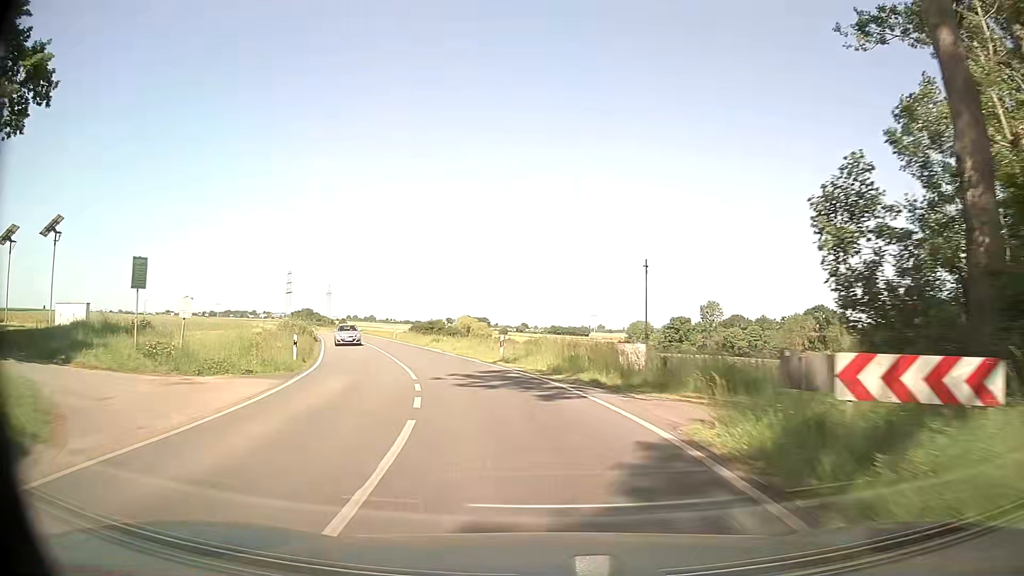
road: secondary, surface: asphalt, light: Day
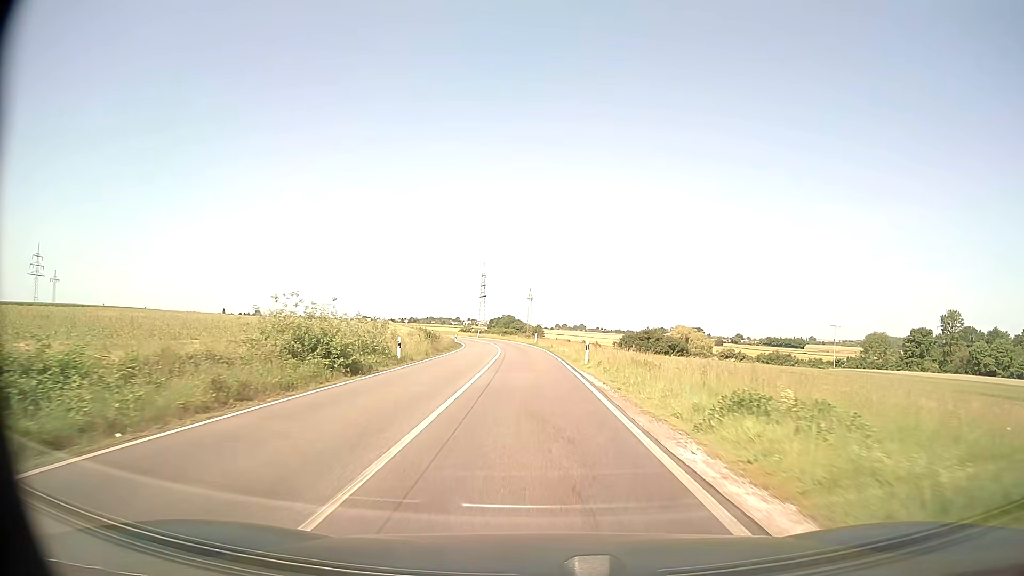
(-6.8, +36.4) m; -18°
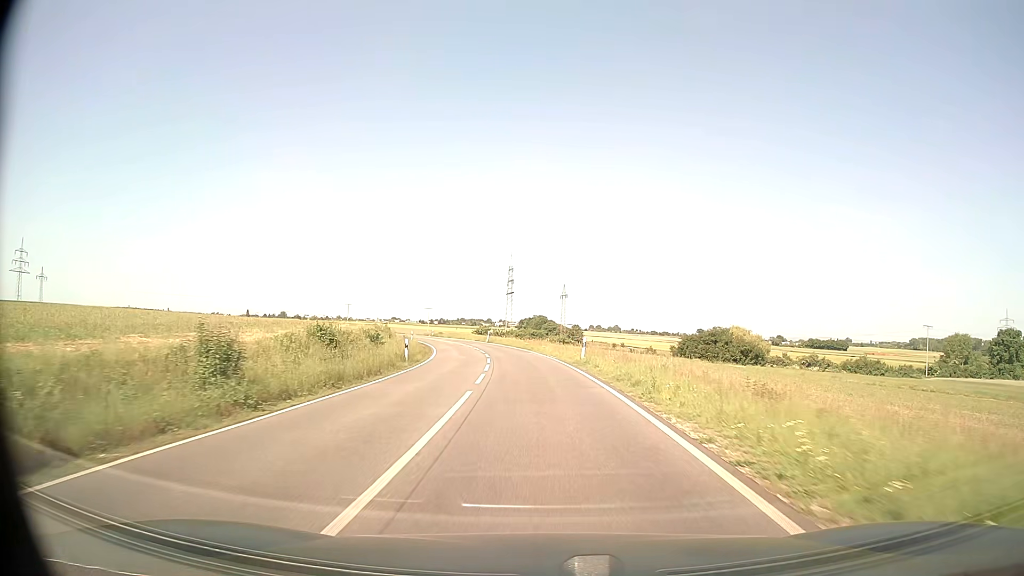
(-0.9, +37.5) m; -3°
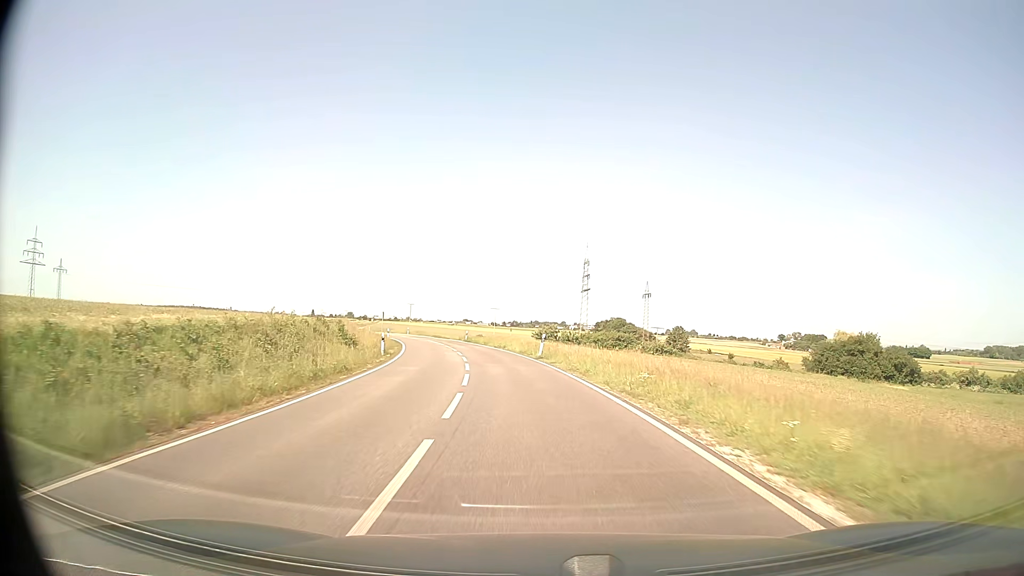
(-1.8, +37.7) m; -6°
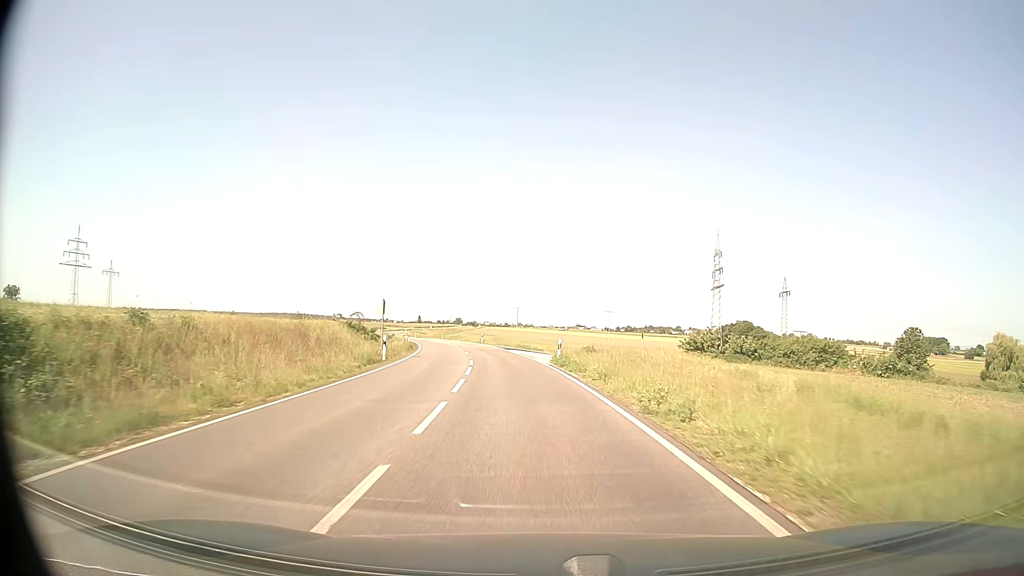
(-3.1, +37.5) m; -9°
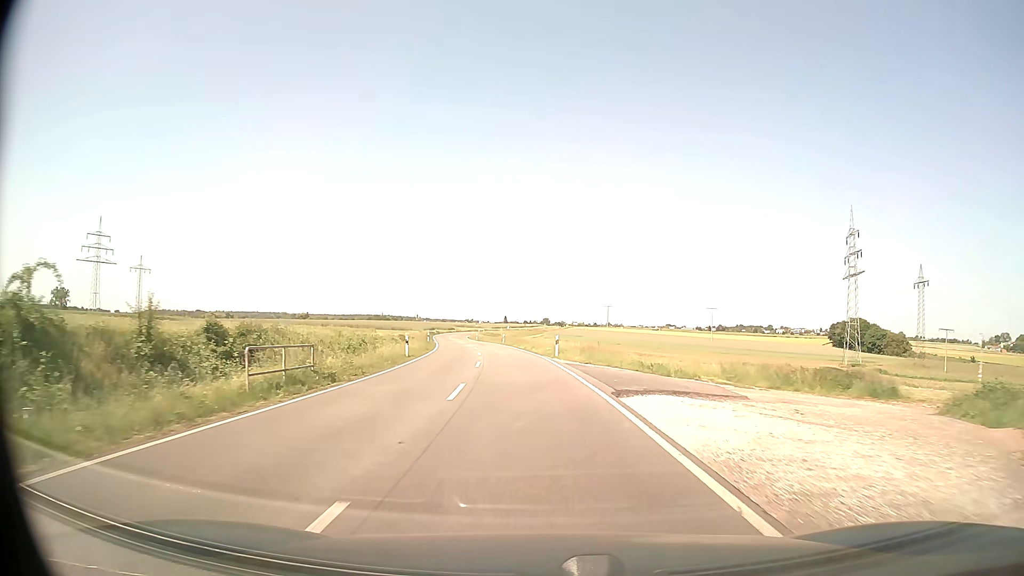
(-2.6, +37.6) m; -8°
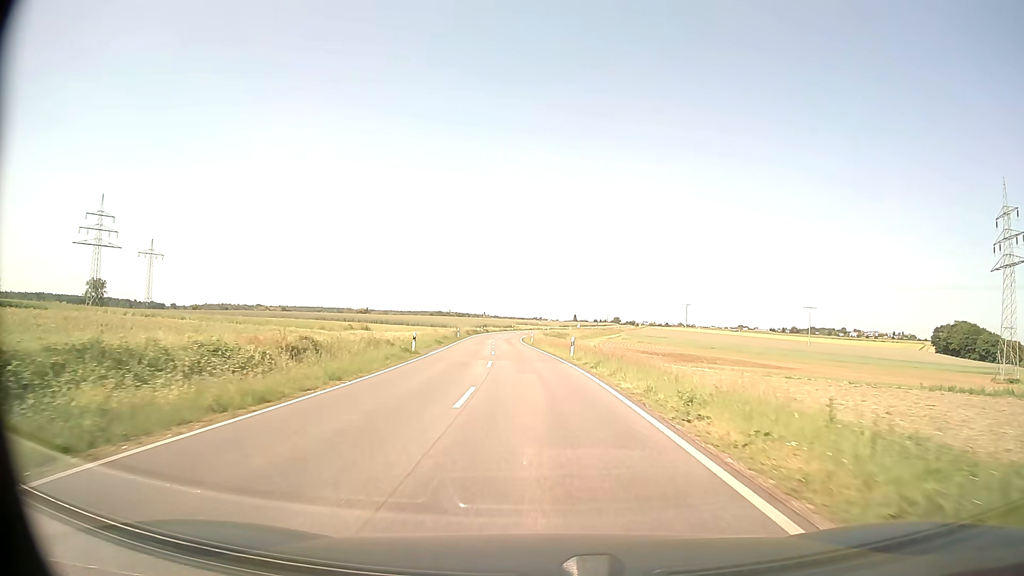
(-2.1, +37.8) m; -6°
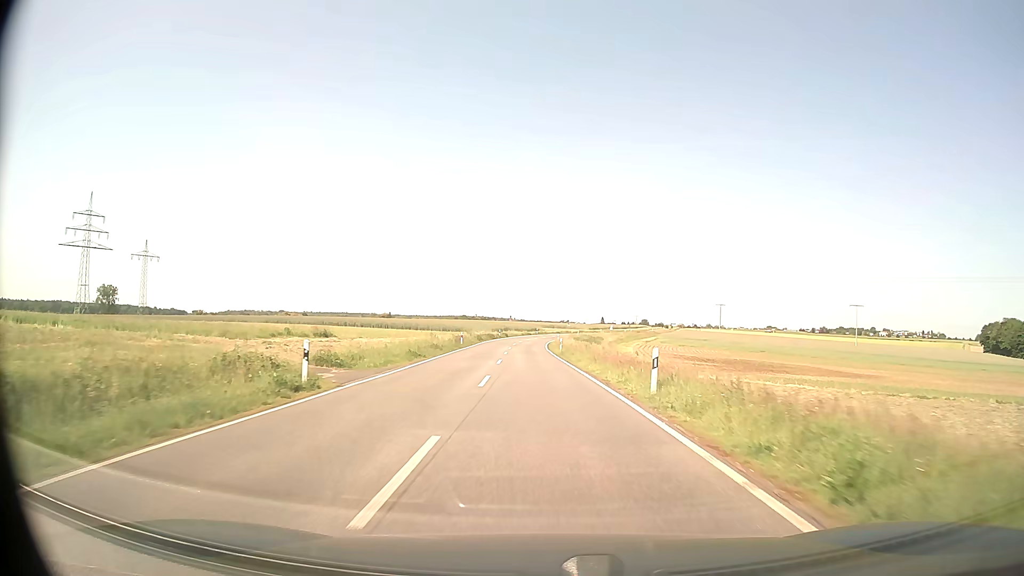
(-0.4, +19.0) m; -2°
(0, +10) (0, +20) (0, +30) (-1, +40) (-1, +50) (-1, +60) (-1, +70) (-1, +80) (-1, +90) (0, +100) m
